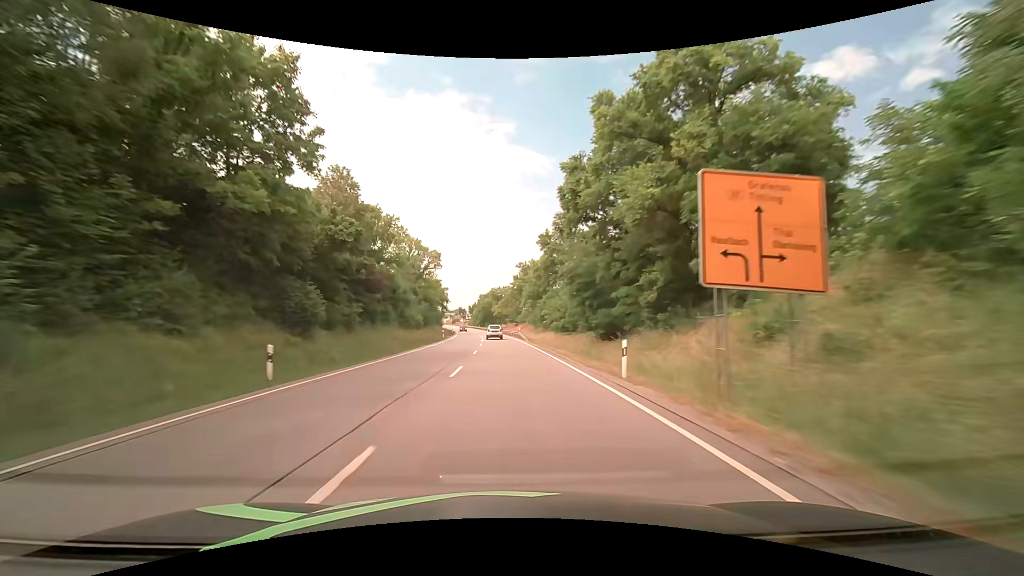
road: primary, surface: asphalt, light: Day
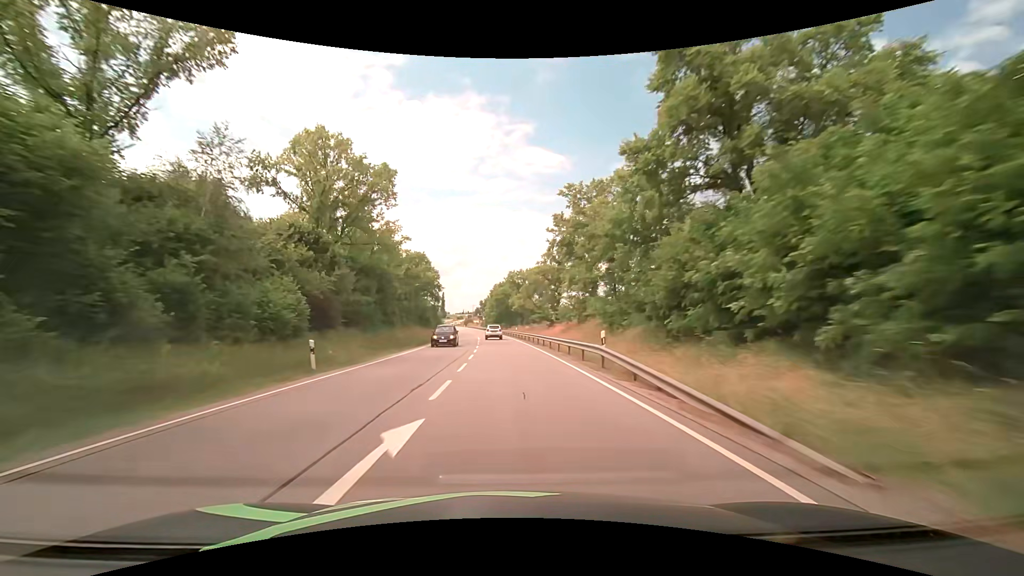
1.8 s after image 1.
(-0.9, +47.3) m; -2°
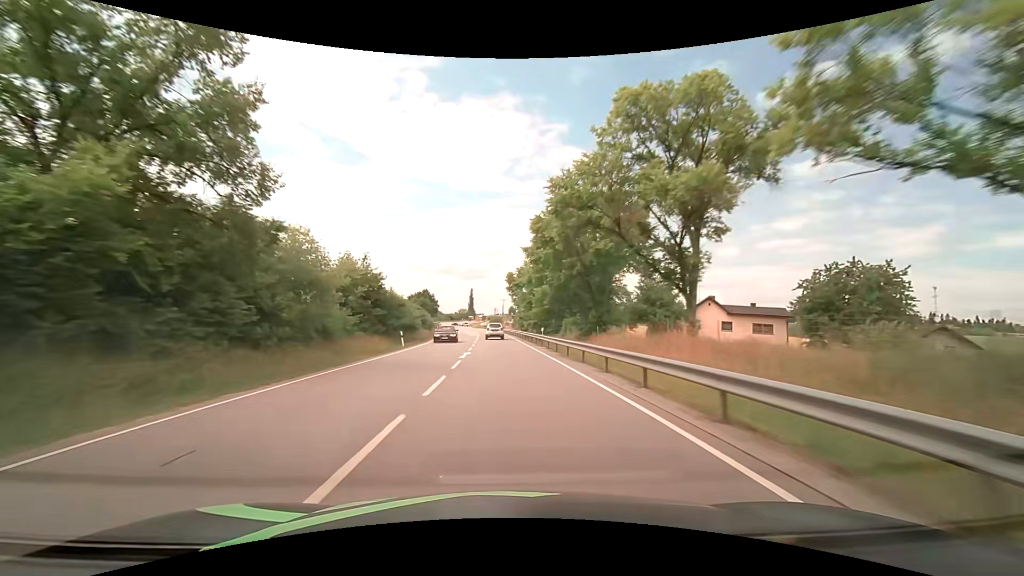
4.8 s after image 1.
(-3.3, +77.4) m; -4°
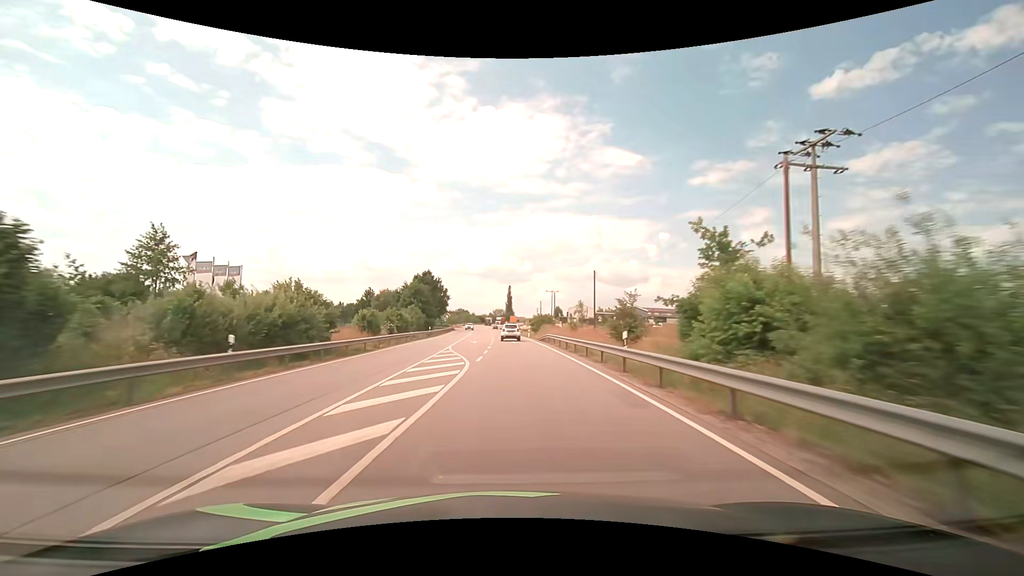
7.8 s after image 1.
(-2.4, +71.1) m; -4°
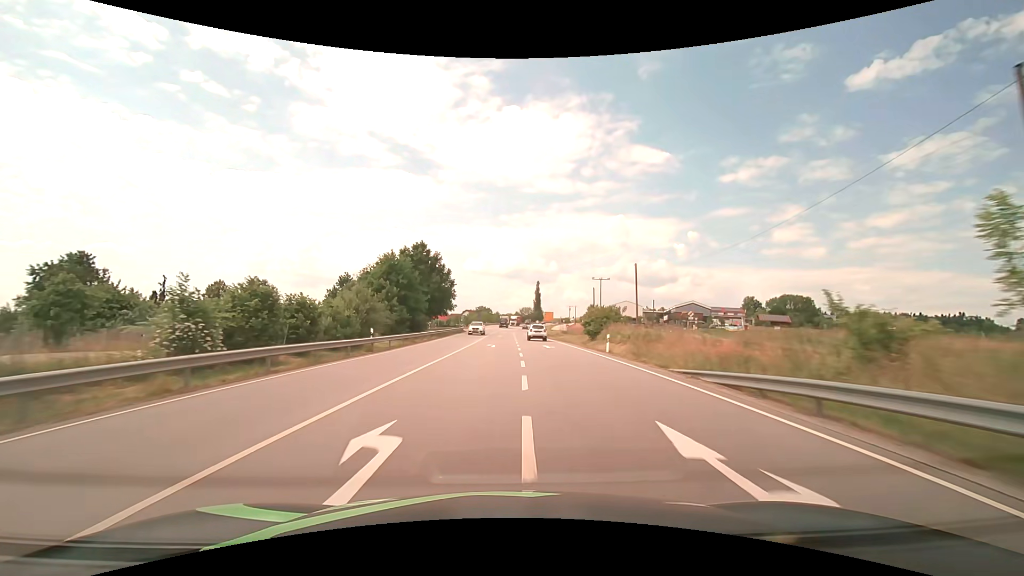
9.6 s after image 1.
(-1.7, +39.1) m; -4°
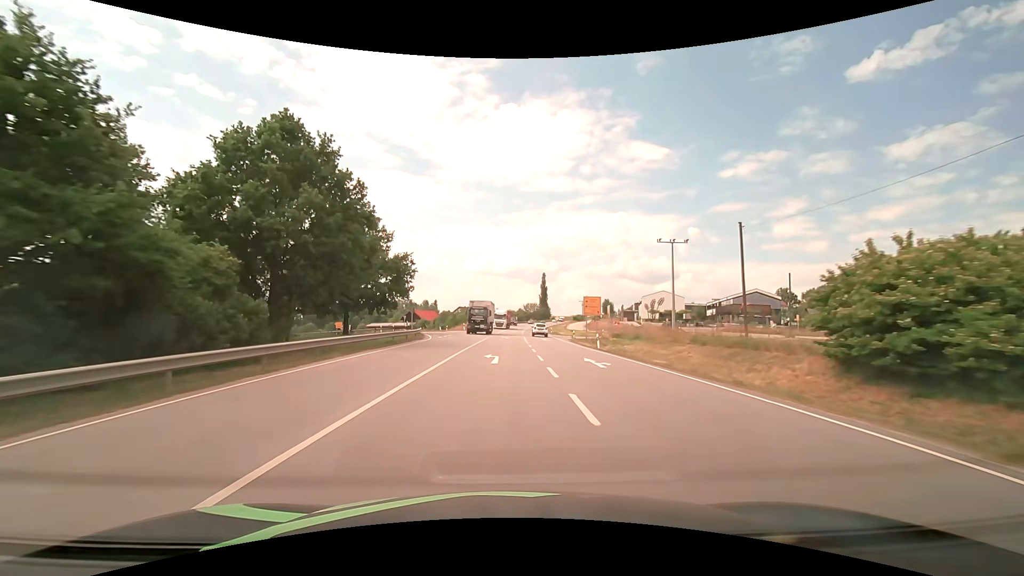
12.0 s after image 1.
(-0.2, +45.2) m; 0°
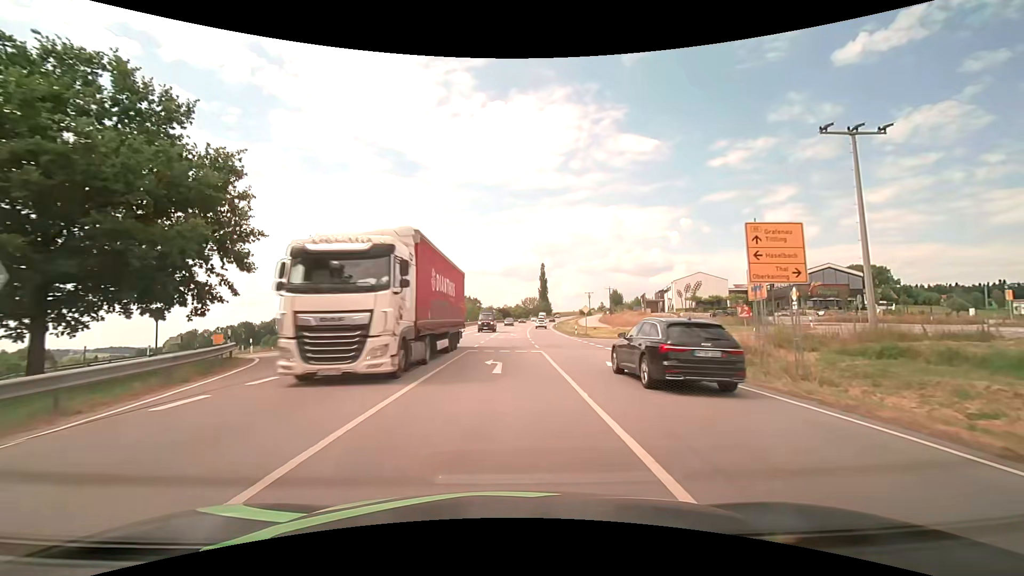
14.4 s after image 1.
(+0.1, +33.2) m; 0°
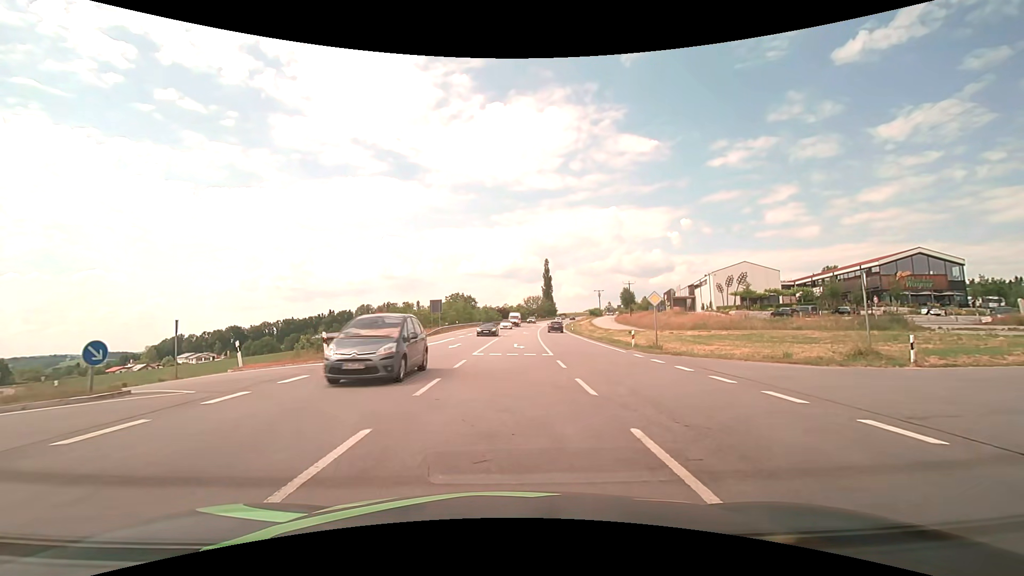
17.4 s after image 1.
(+0.1, +22.2) m; 0°
